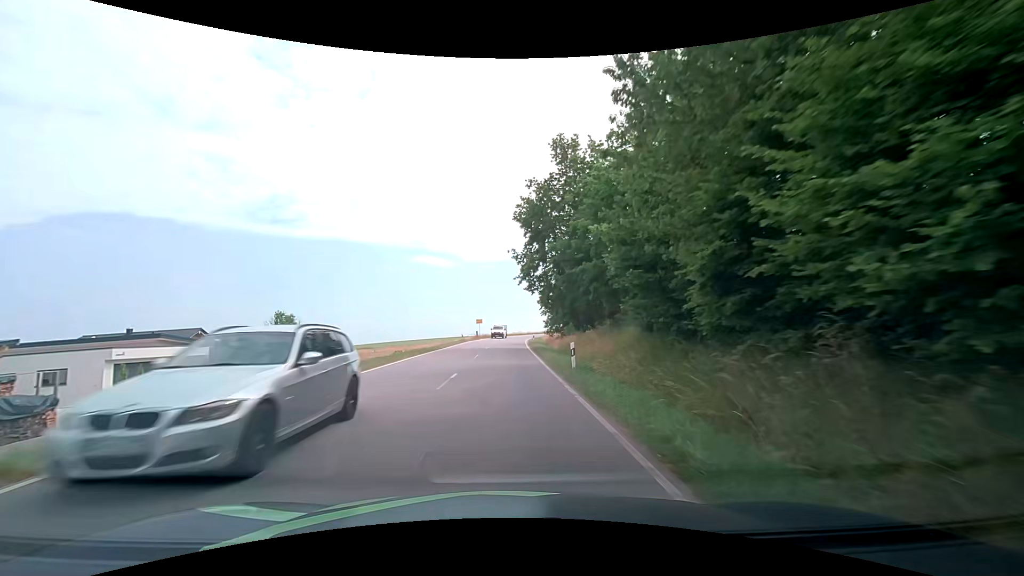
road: tertiary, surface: asphalt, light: Day
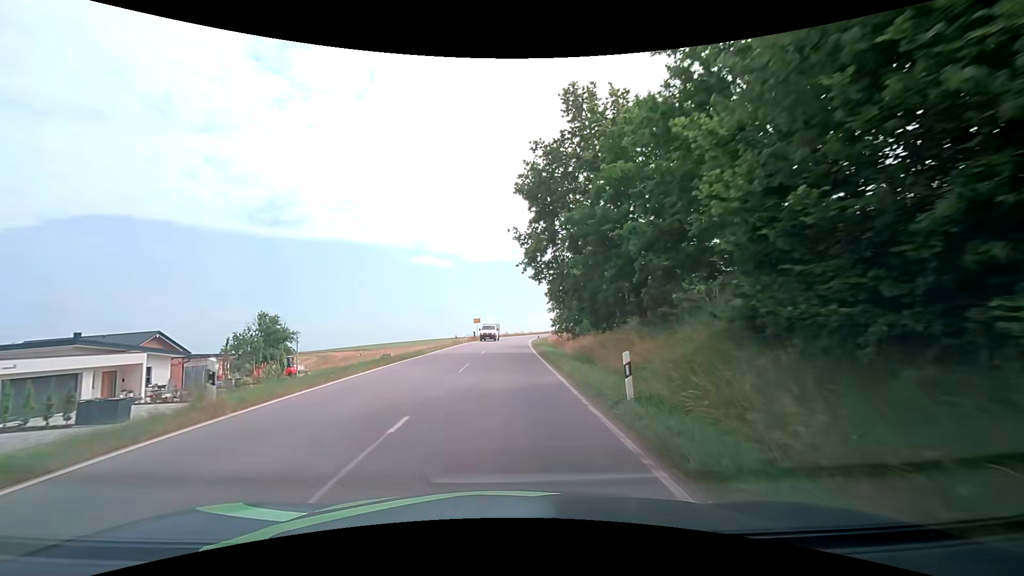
(0.0, +7.5) m; -1°
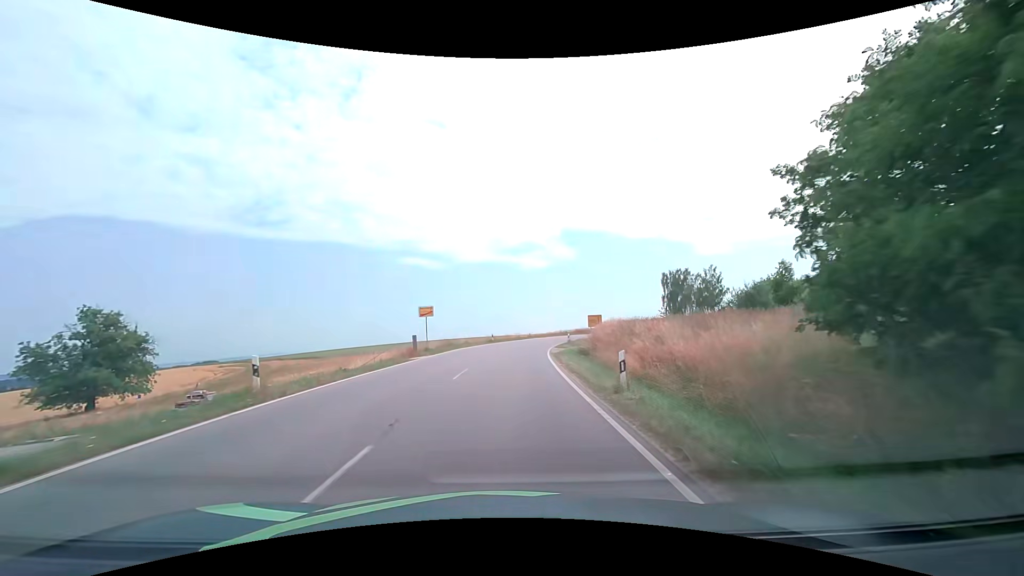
(+0.3, +37.8) m; +1°
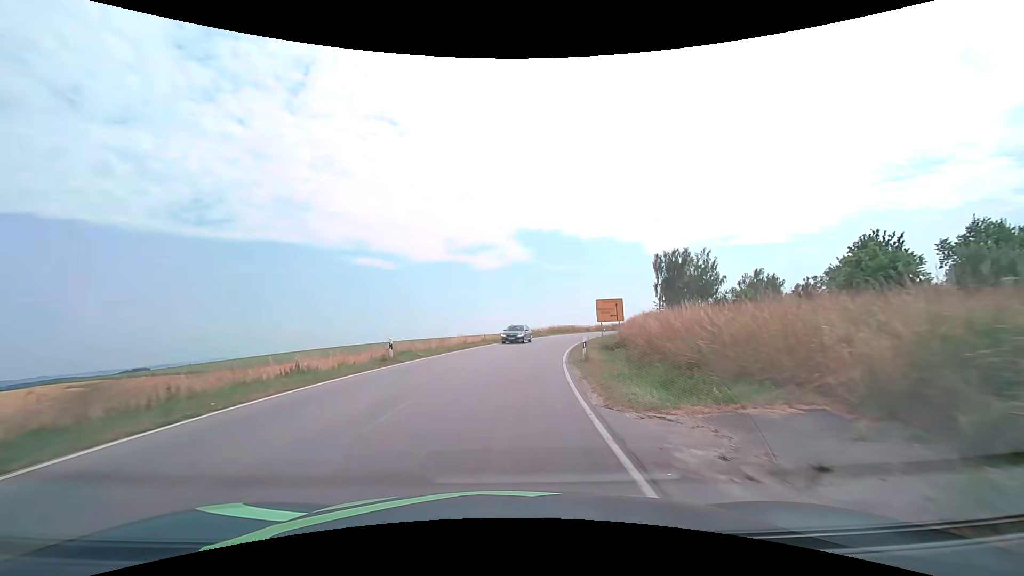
(+1.4, +31.0) m; +6°
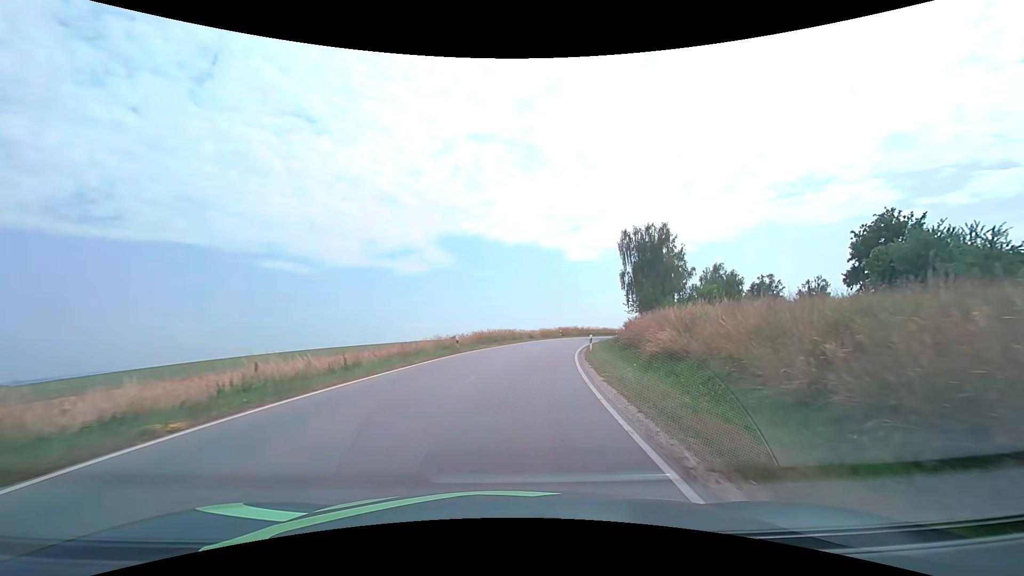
(+2.1, +31.4) m; +9°
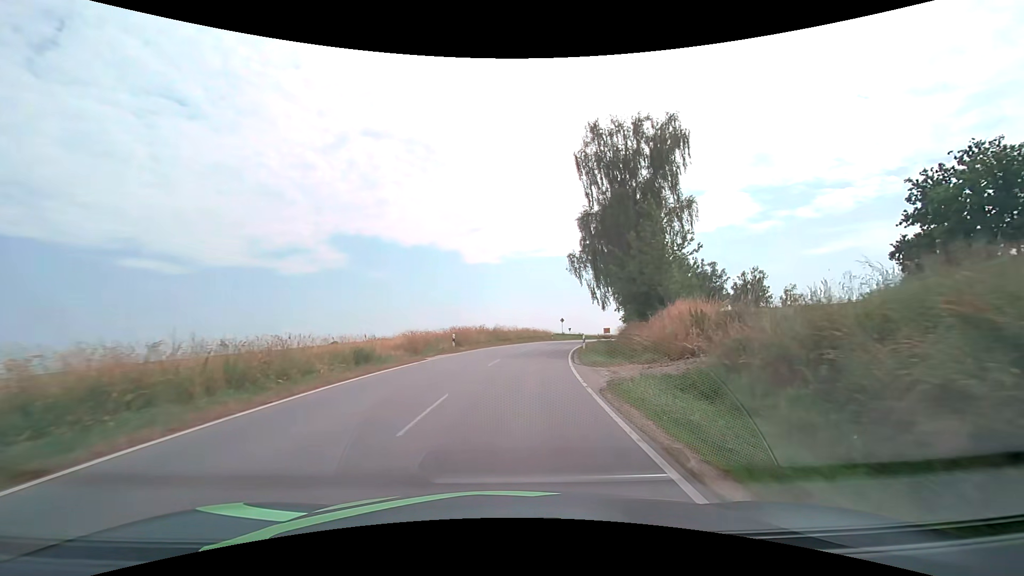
(+4.1, +39.3) m; +12°
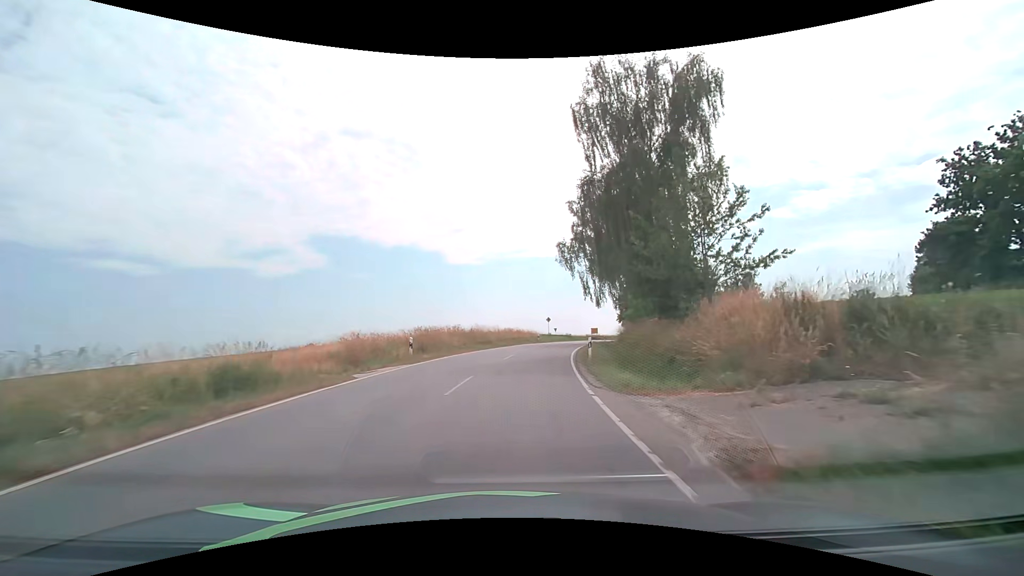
(+0.1, +7.9) m; +2°
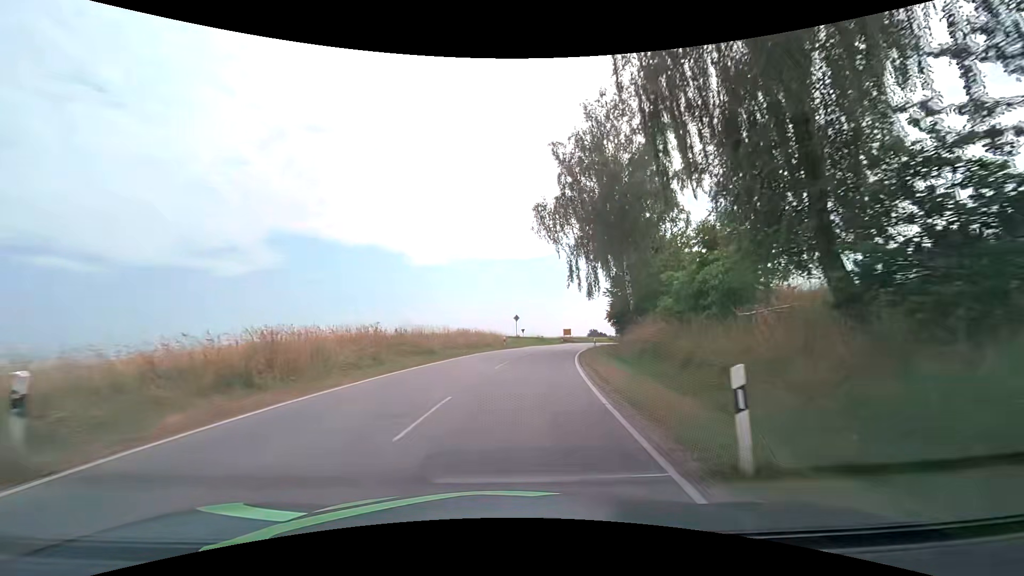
(+0.6, +15.9) m; +4°
